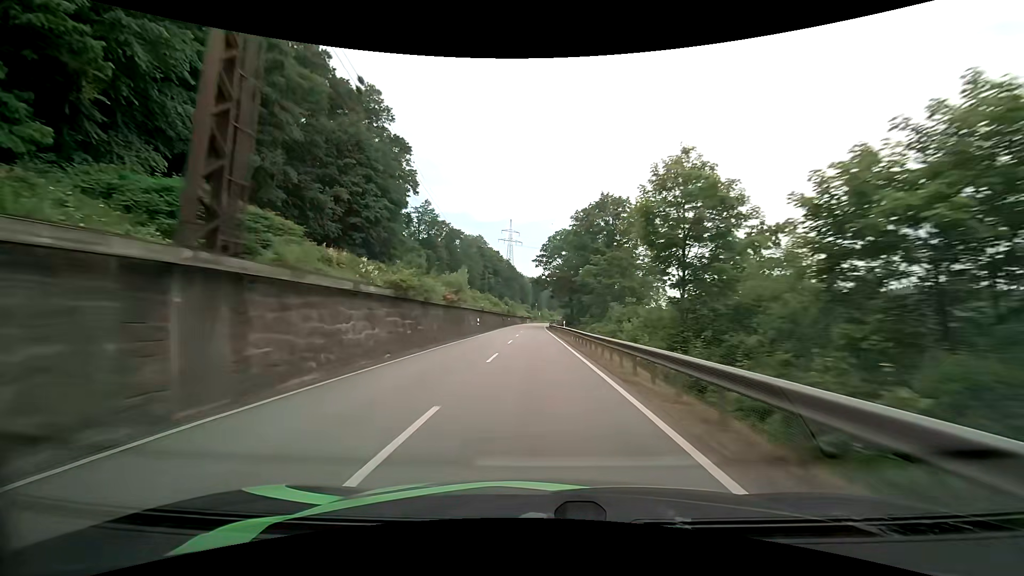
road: primary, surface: asphalt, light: Day
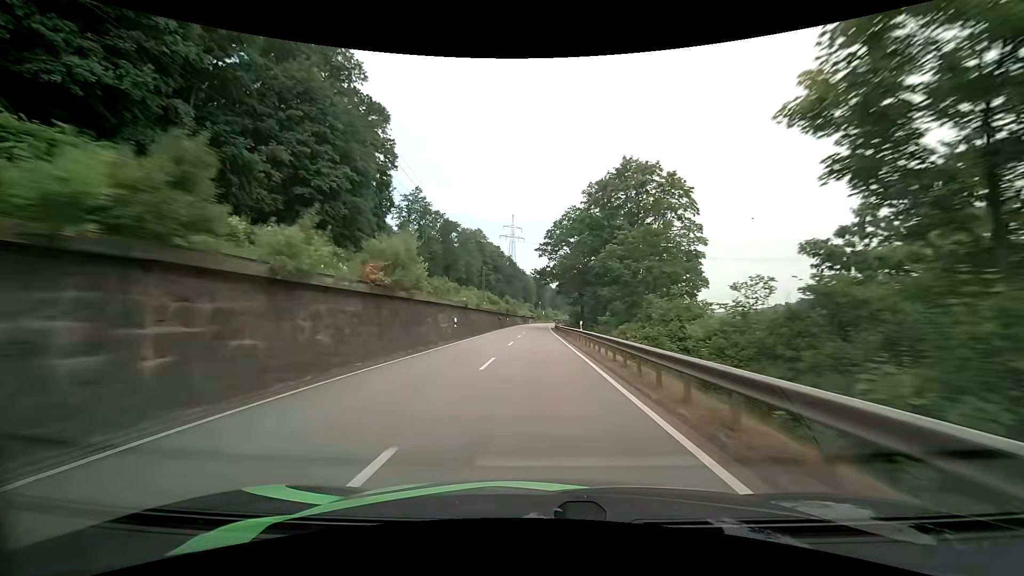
(-0.1, +14.5) m; 0°
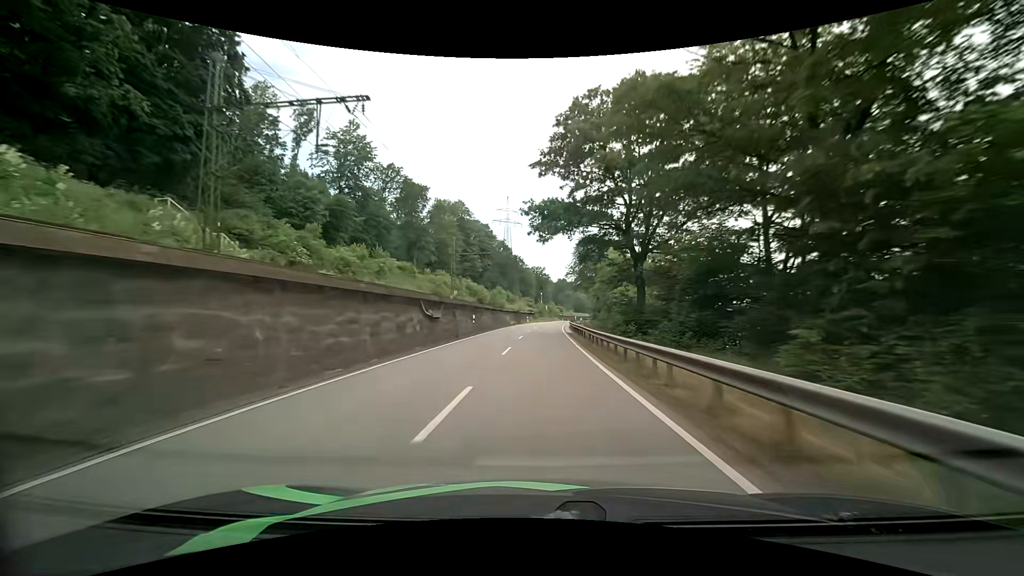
(-0.2, +43.4) m; 0°
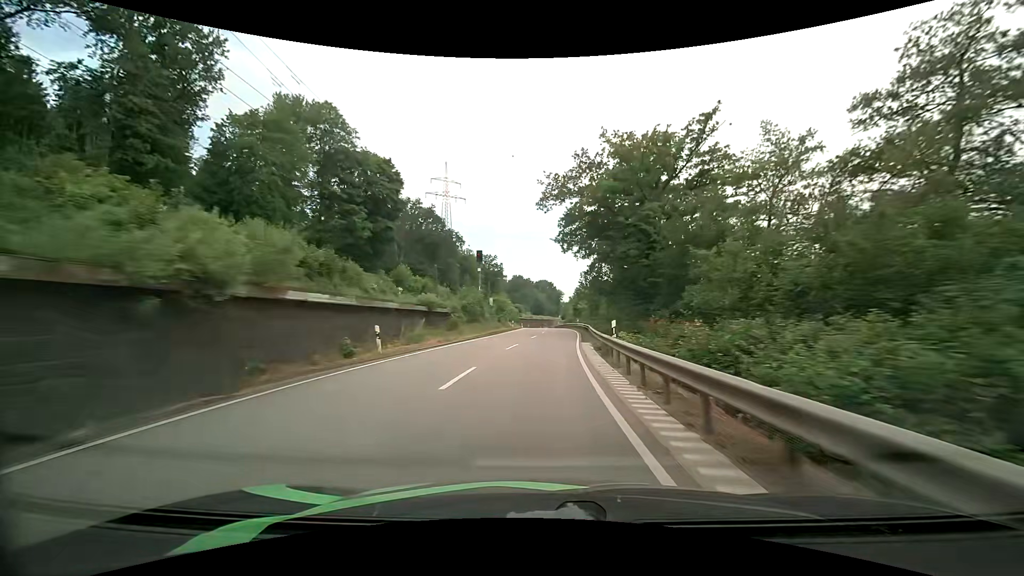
(+2.1, +67.5) m; +5°
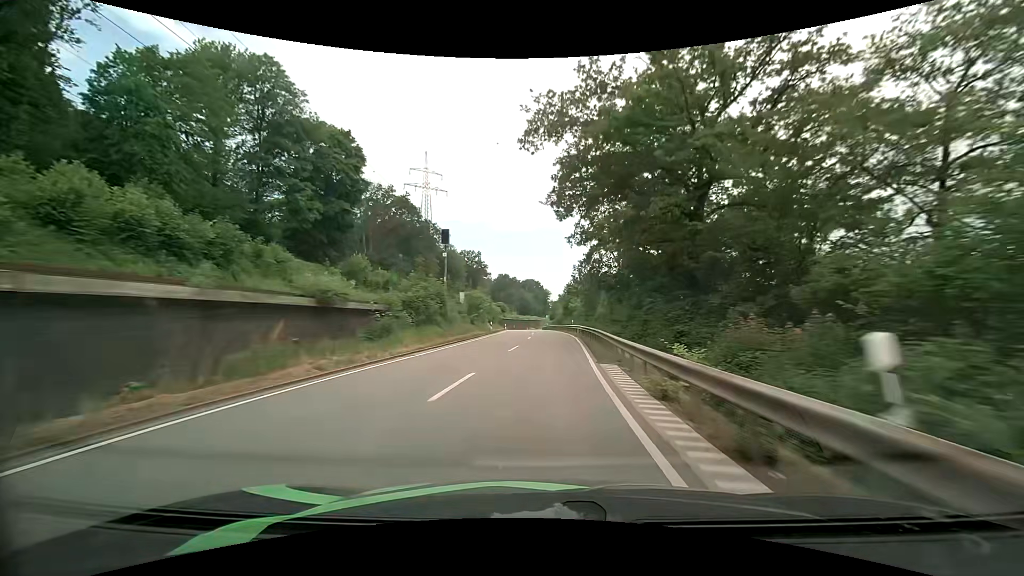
(+0.1, +13.1) m; +1°
(0, +10) (0, +20) (+1, +30) (+1, +40) (+1, +50) (+1, +60) (+1, +70) (0, +80) (0, +90) (0, +100) m
